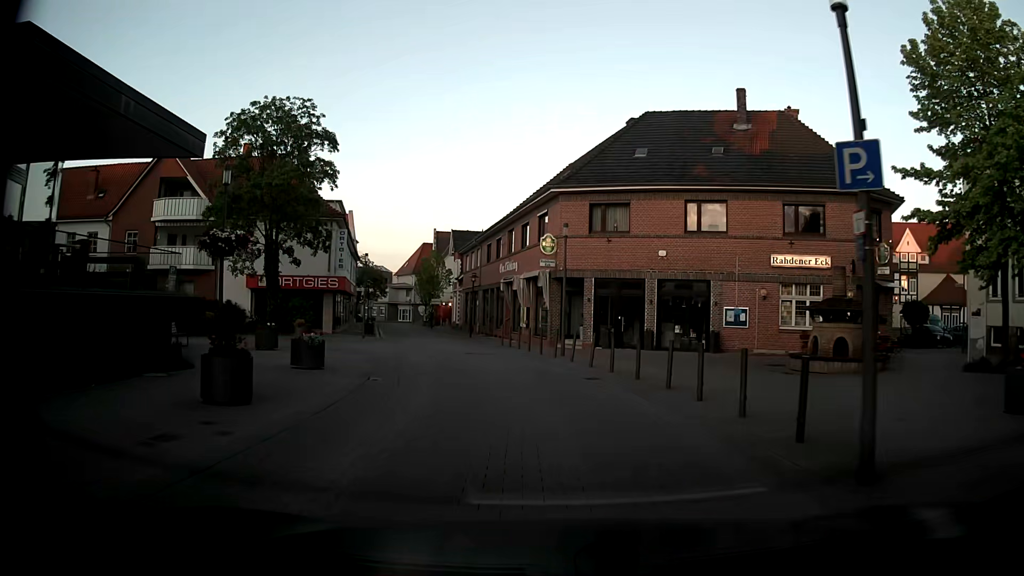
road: residential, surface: paving_stones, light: Day
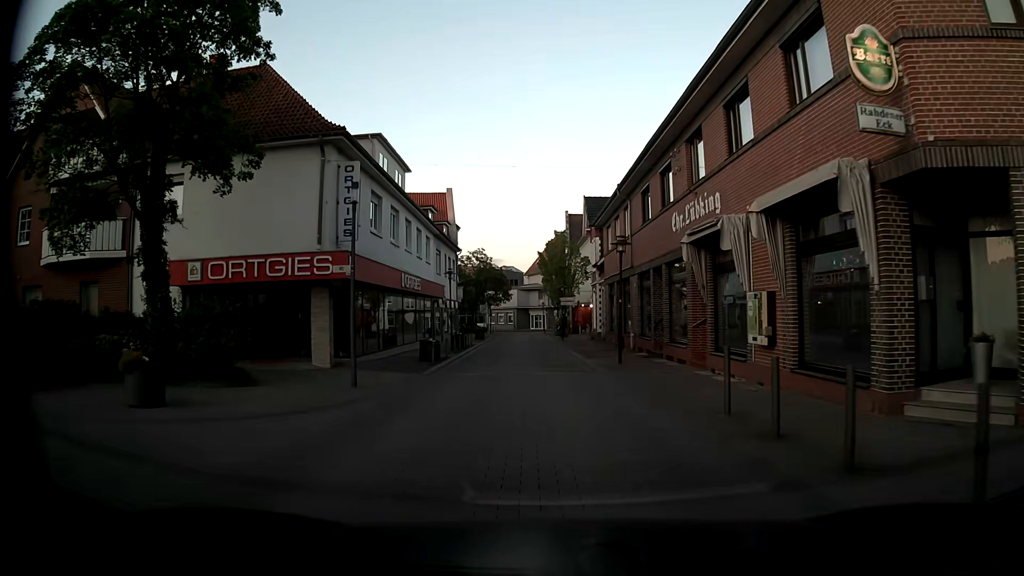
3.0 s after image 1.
(-2.6, +21.8) m; -12°
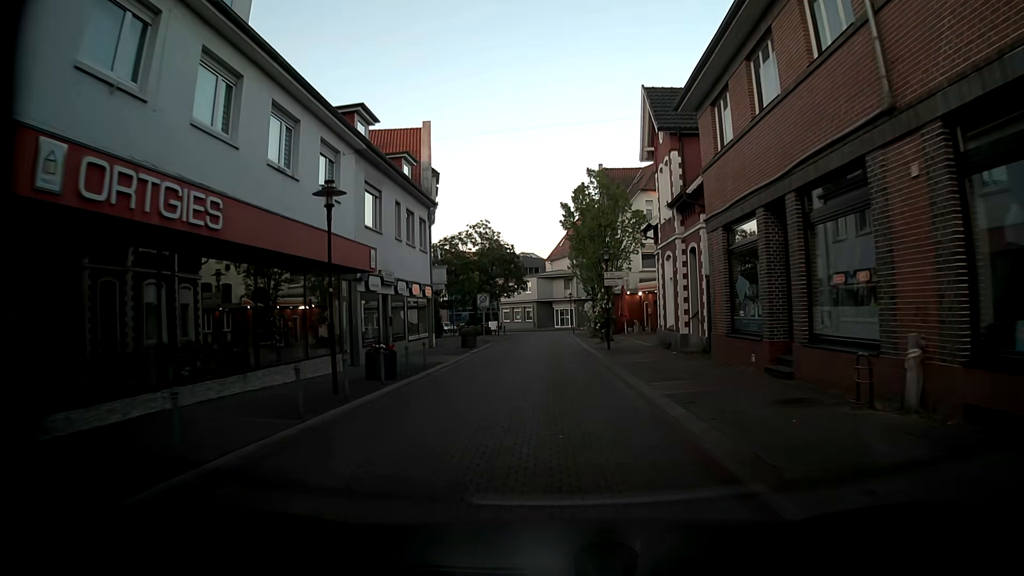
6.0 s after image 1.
(-0.8, +22.6) m; -3°
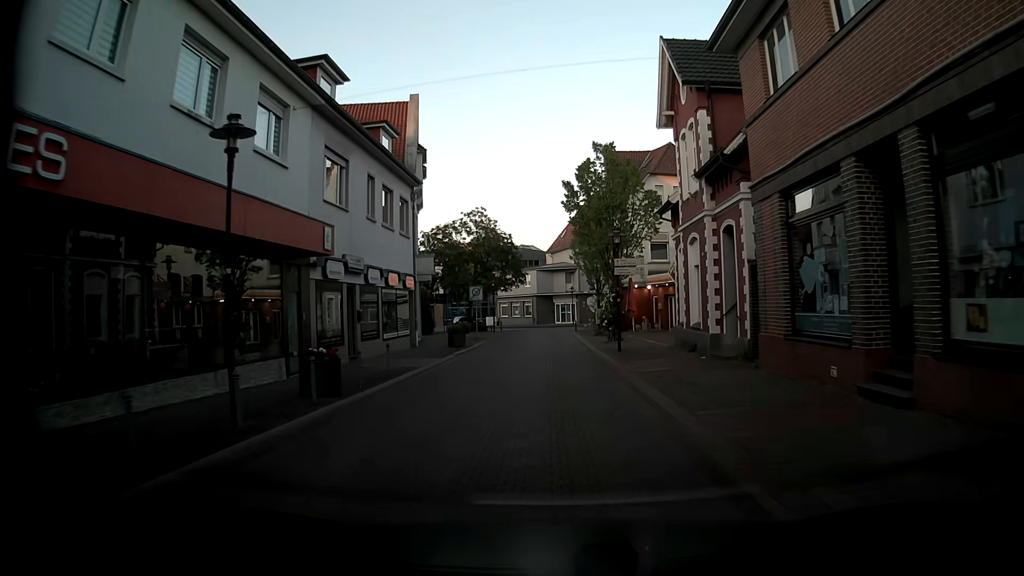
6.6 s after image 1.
(0.0, +4.5) m; +1°
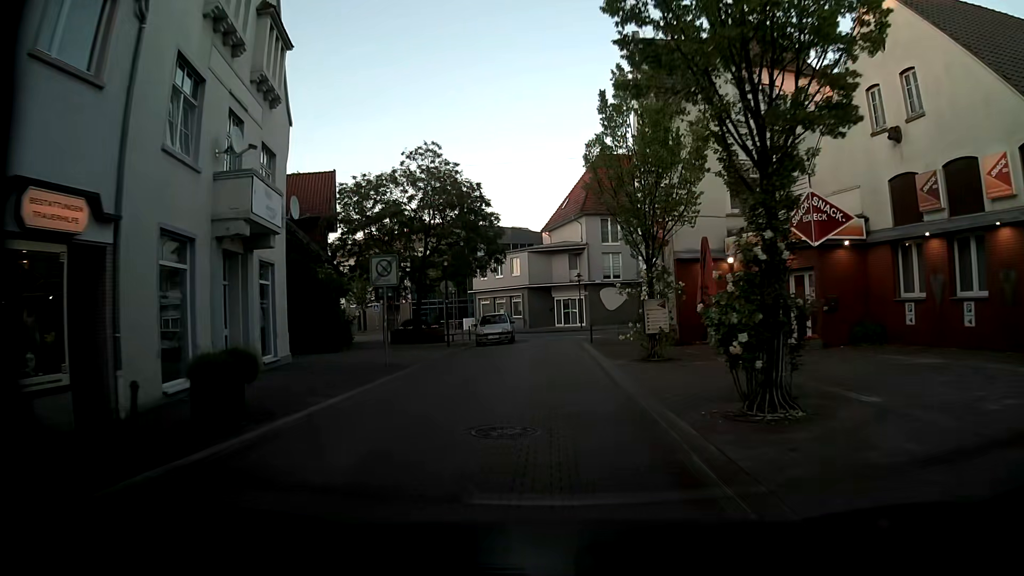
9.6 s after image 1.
(-0.3, +22.5) m; -1°
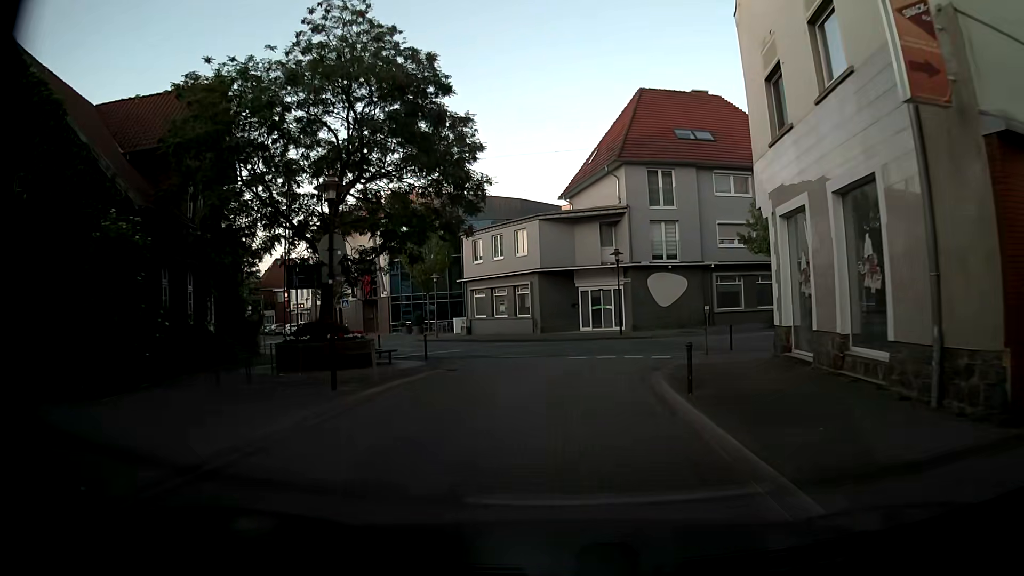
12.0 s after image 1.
(-0.3, +17.8) m; -3°
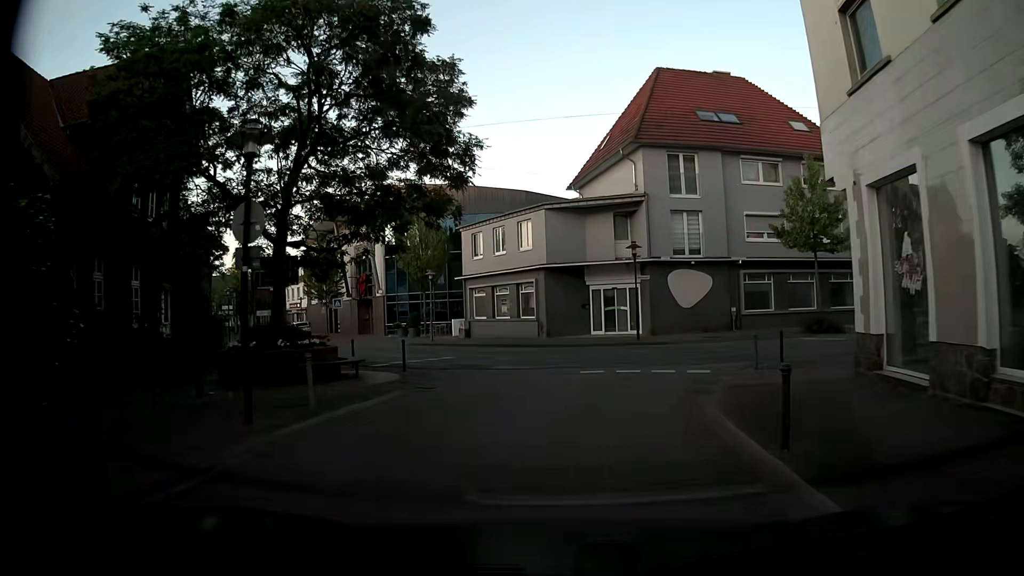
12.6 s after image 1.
(0.0, +4.0) m; 0°
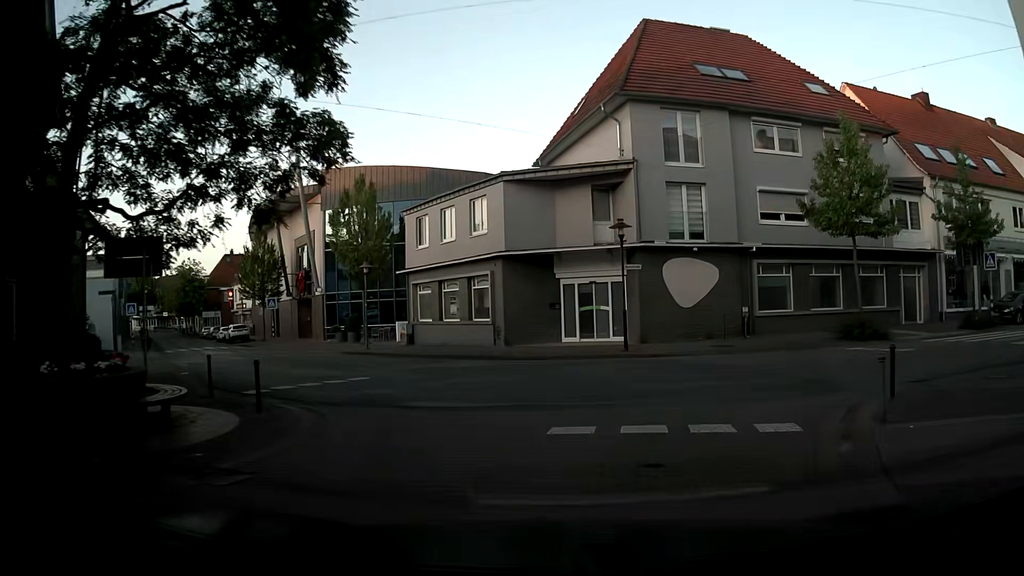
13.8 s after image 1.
(+0.1, +7.0) m; +4°
